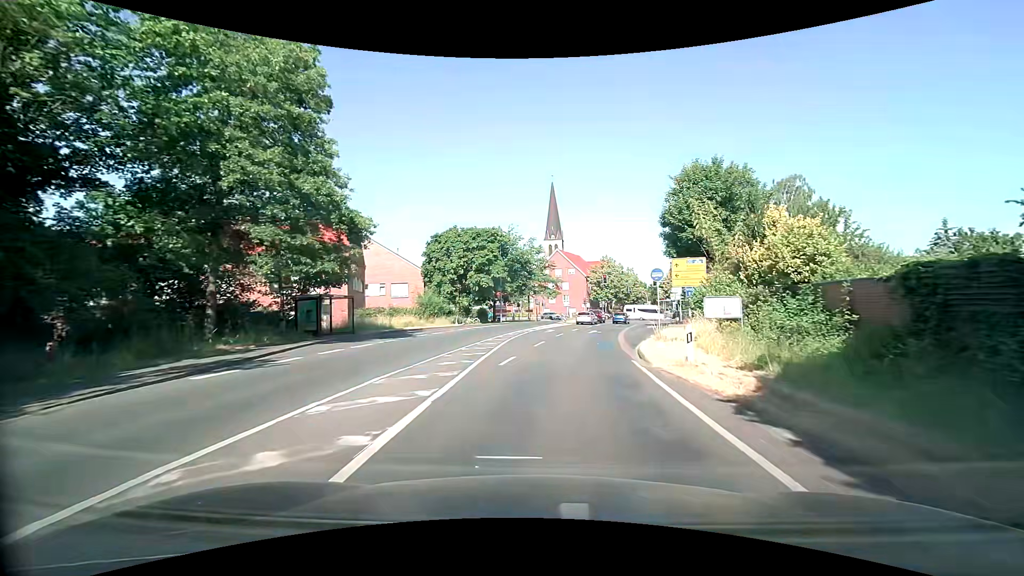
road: secondary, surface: asphalt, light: Day
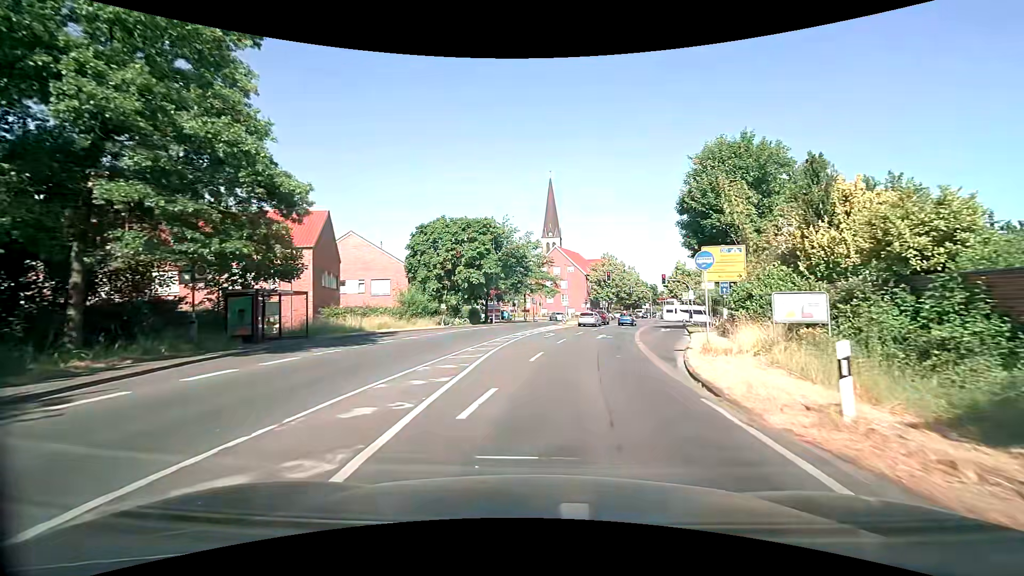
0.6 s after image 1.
(0.0, +6.3) m; 0°
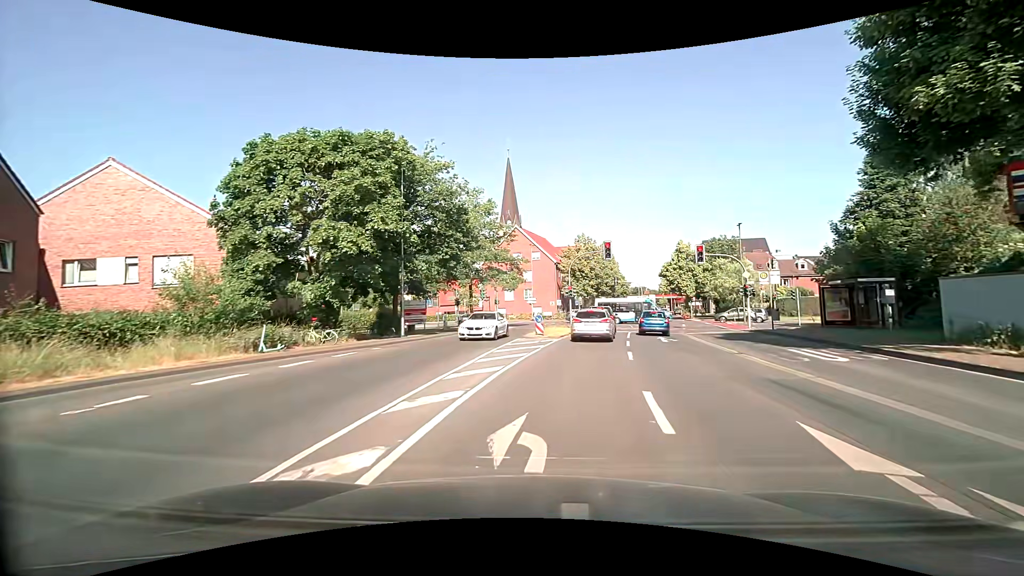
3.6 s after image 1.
(+0.5, +26.1) m; +5°
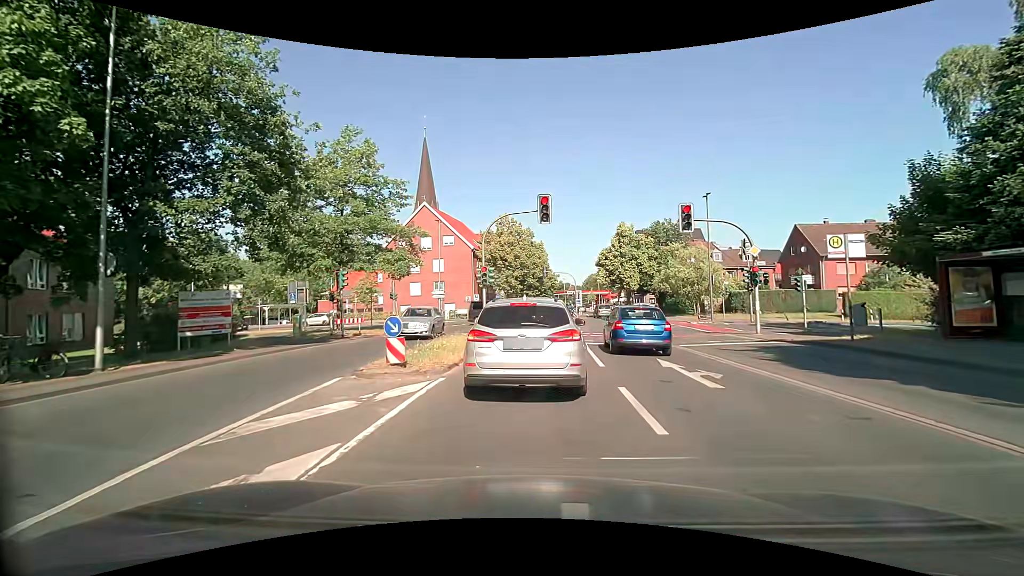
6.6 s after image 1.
(+1.1, +14.5) m; +9°
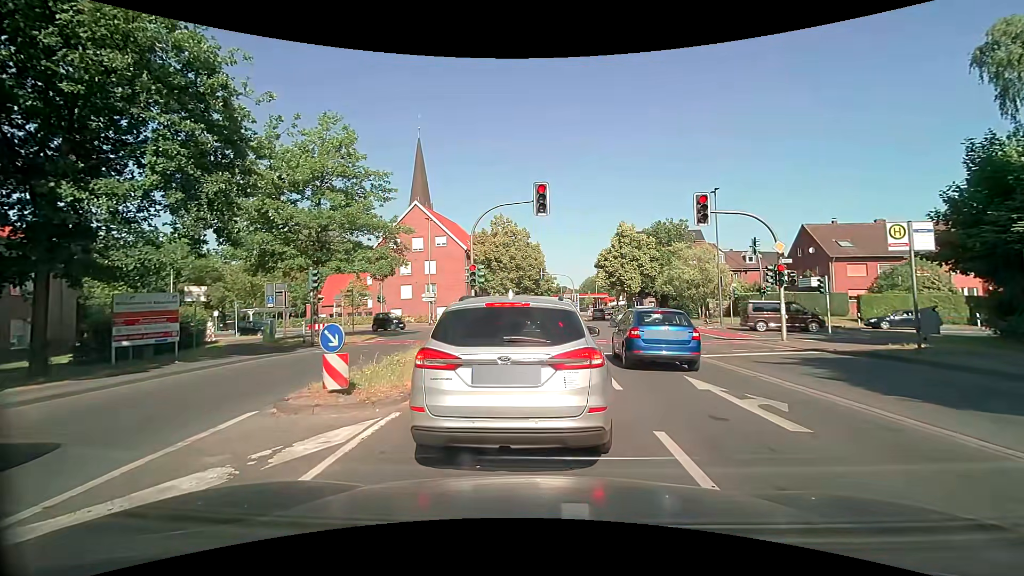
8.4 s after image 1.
(0.0, +2.7) m; -1°
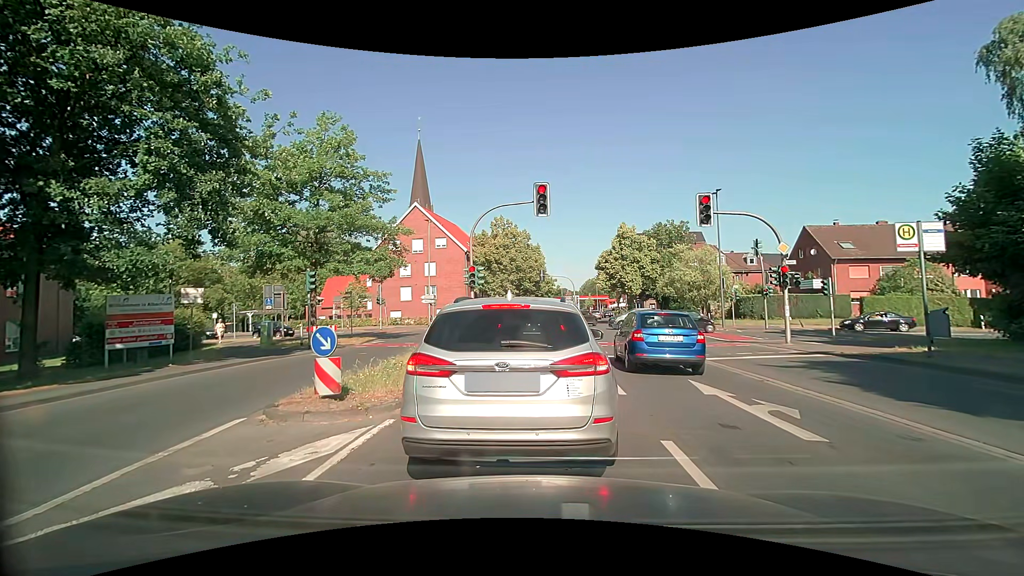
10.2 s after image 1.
(0.0, +0.3) m; 0°
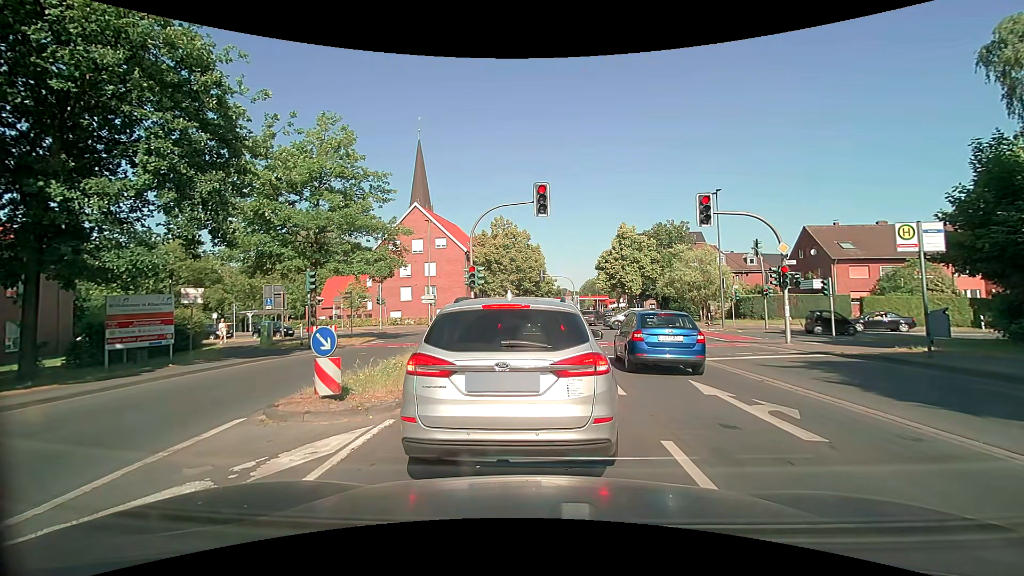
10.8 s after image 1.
(0.0, 0.0) m; 0°
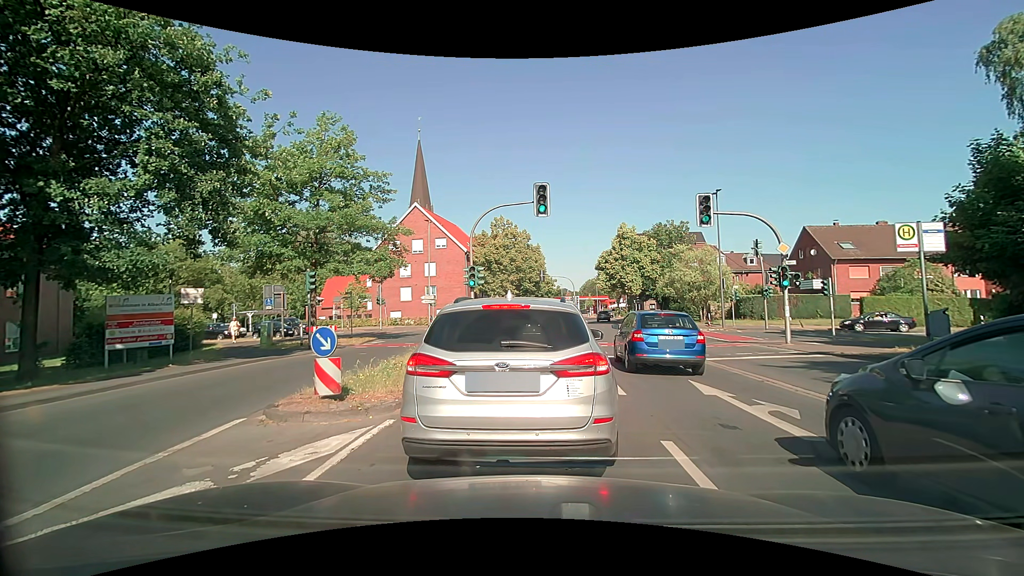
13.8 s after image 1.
(0.0, 0.0) m; 0°
